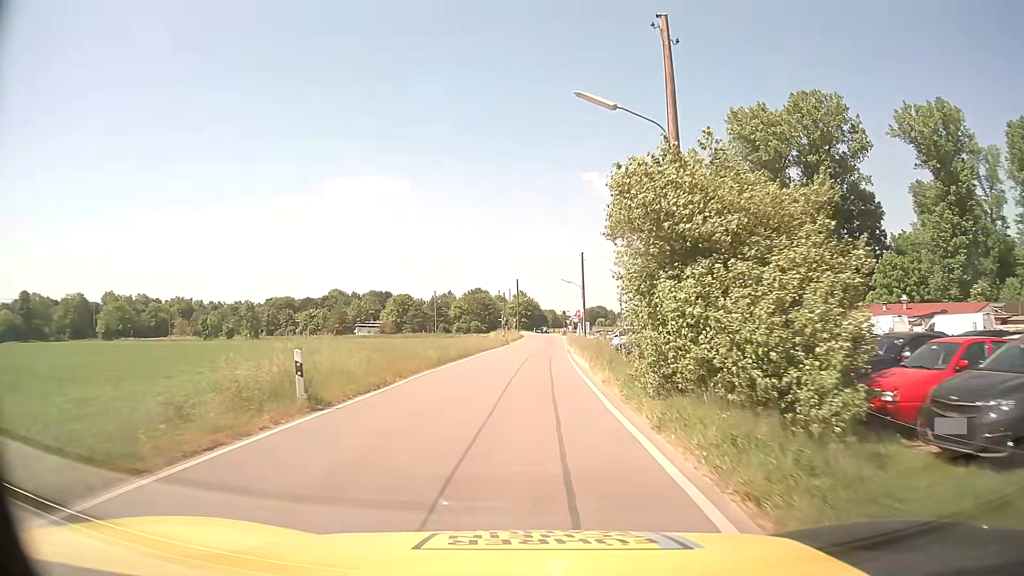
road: unclassified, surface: asphalt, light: Day
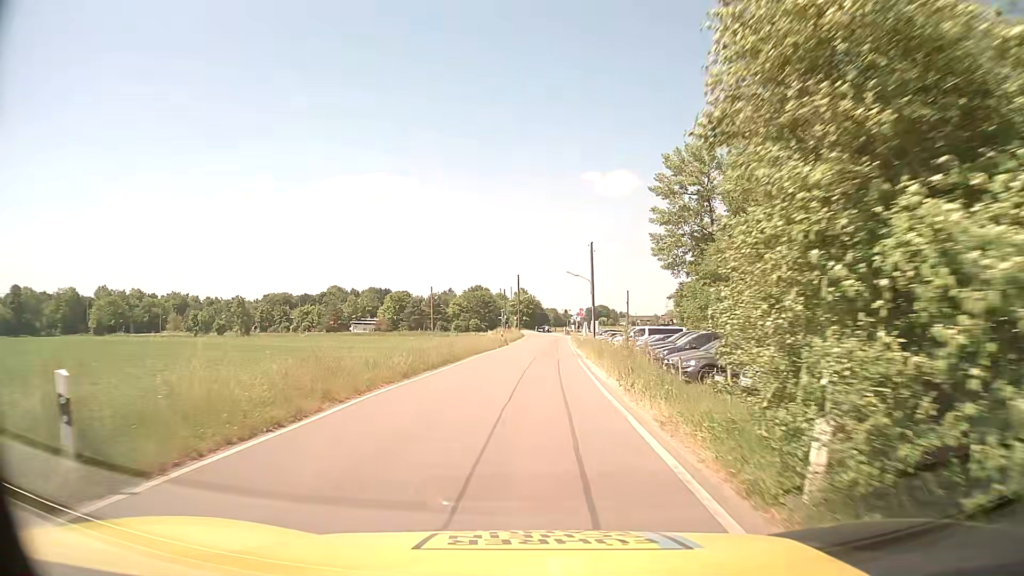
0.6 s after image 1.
(0.0, +6.7) m; 0°
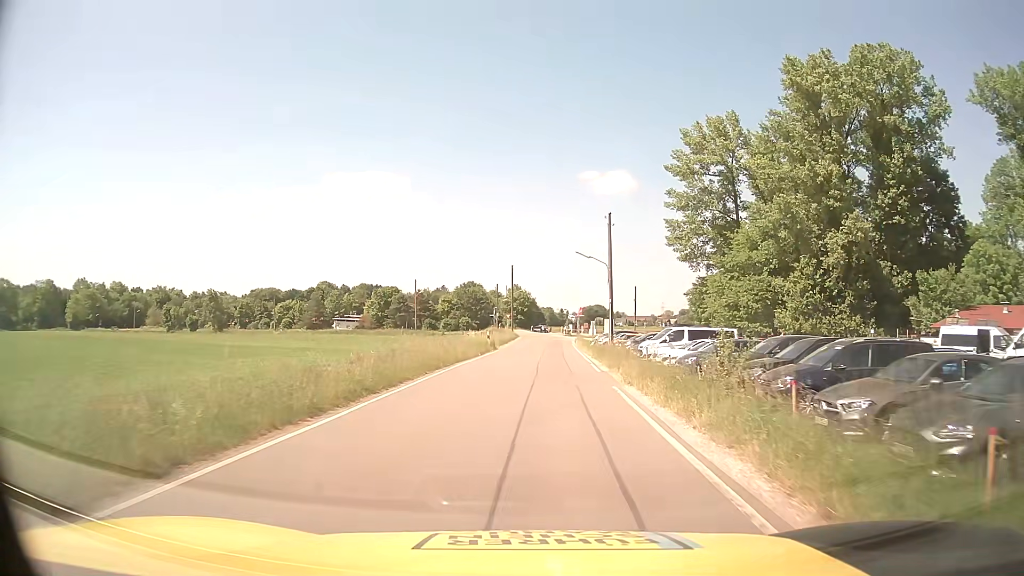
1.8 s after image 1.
(+0.1, +13.1) m; +1°
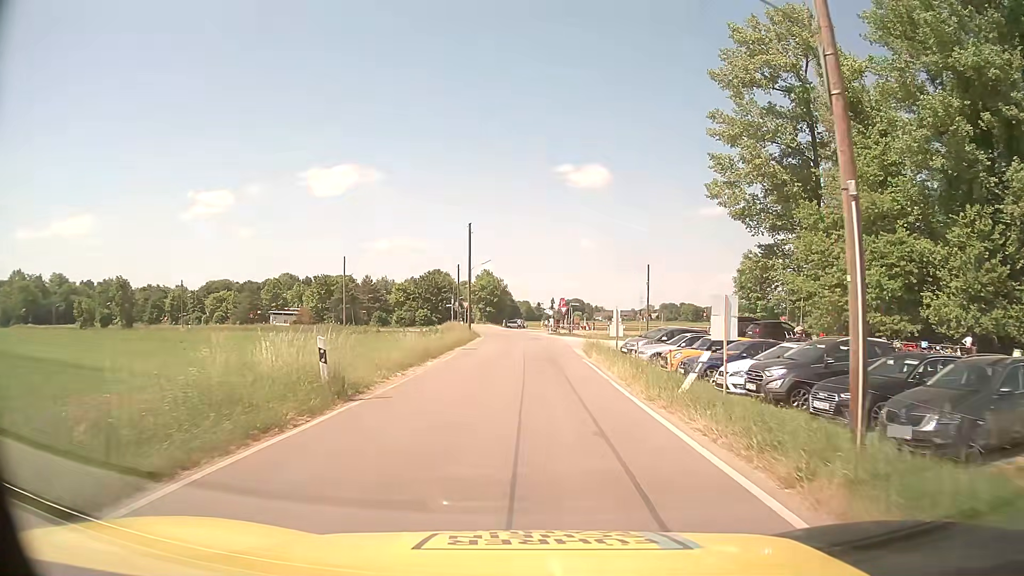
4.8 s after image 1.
(+0.7, +30.1) m; +2°
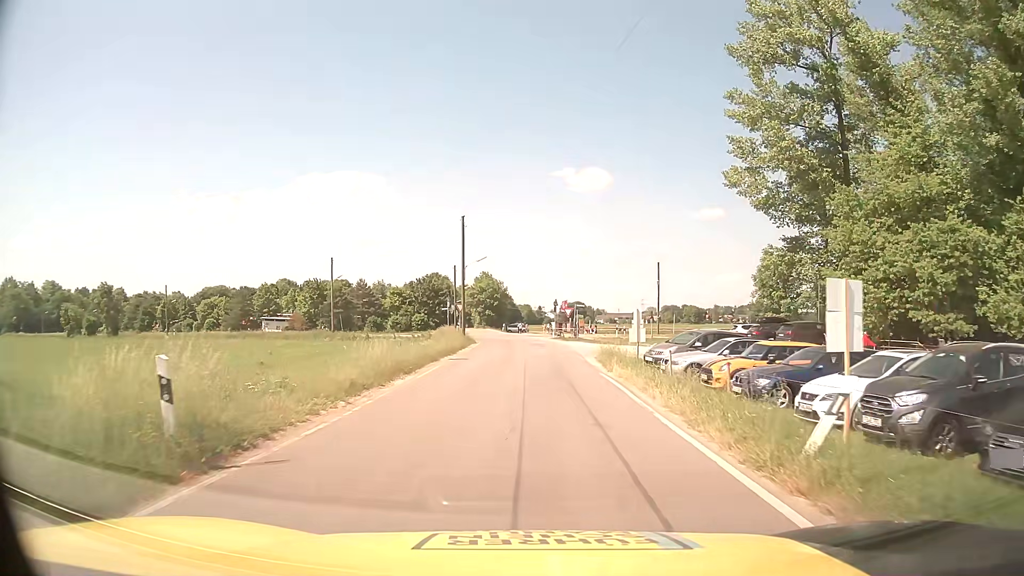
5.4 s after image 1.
(0.0, +5.5) m; 0°
